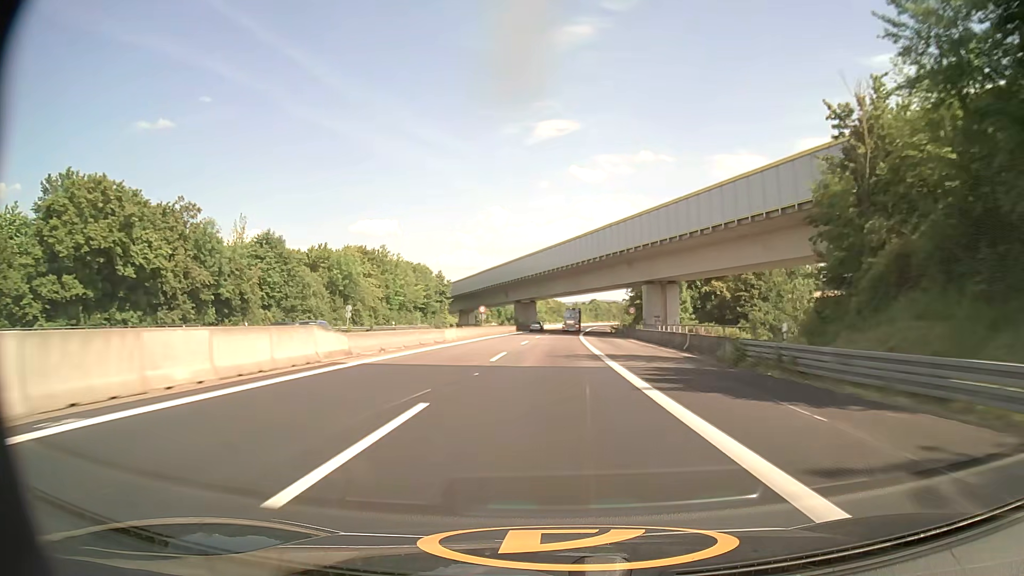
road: motorway_link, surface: asphalt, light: Day
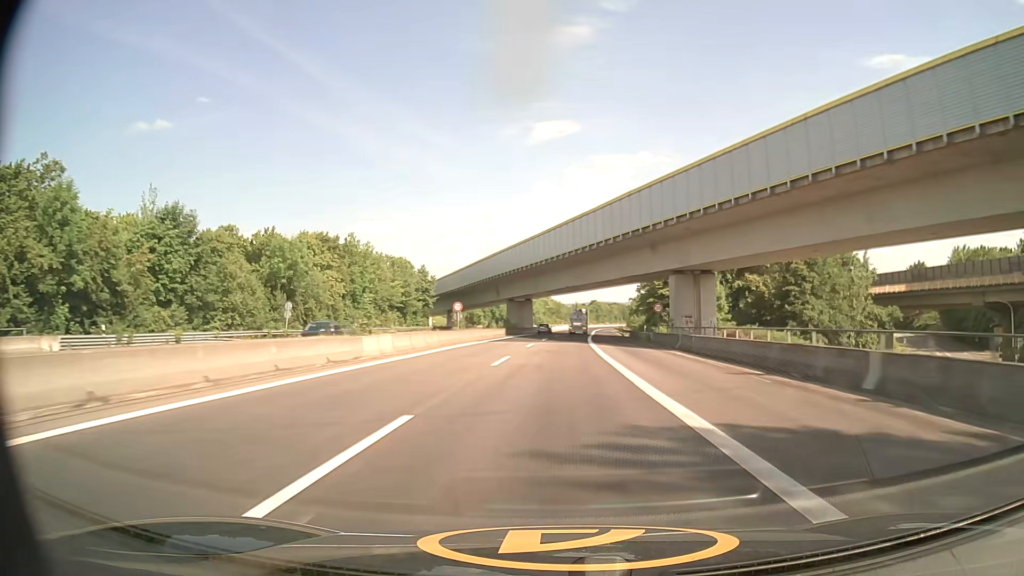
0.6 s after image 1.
(-0.1, +19.2) m; 0°
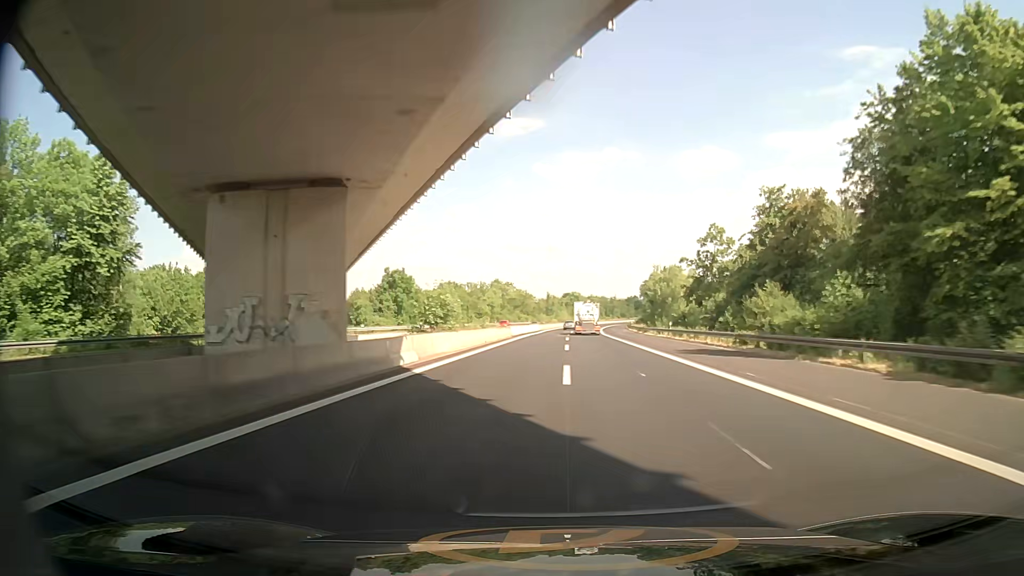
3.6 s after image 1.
(+1.6, +96.8) m; +3°
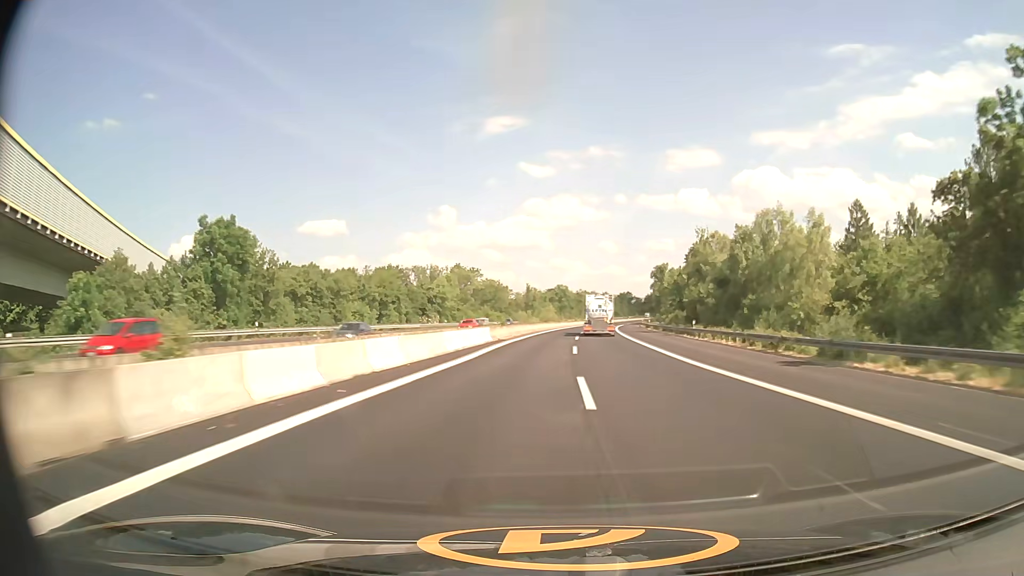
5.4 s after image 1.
(+0.9, +57.8) m; +2°
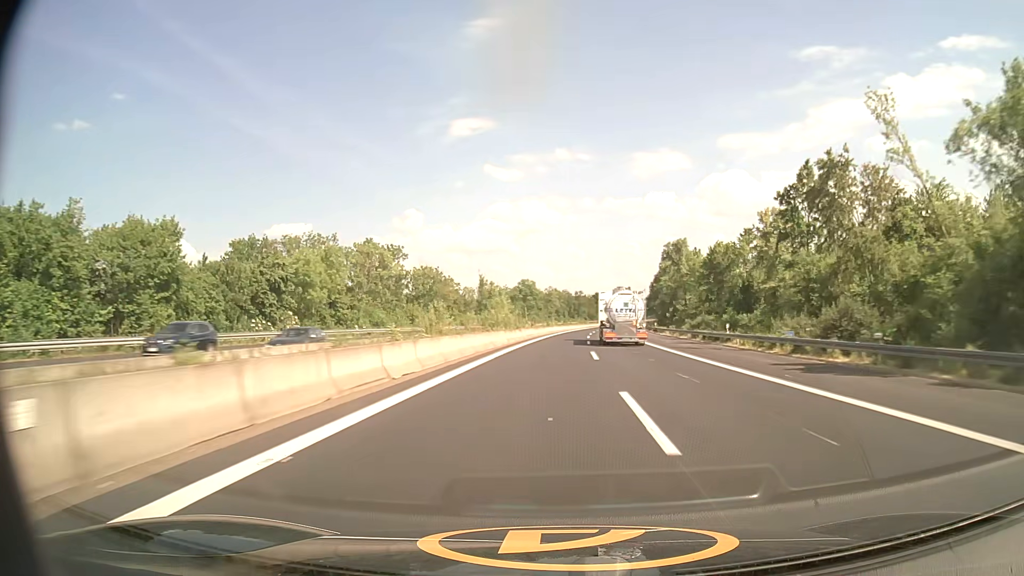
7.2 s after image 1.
(+1.1, +57.5) m; +3°
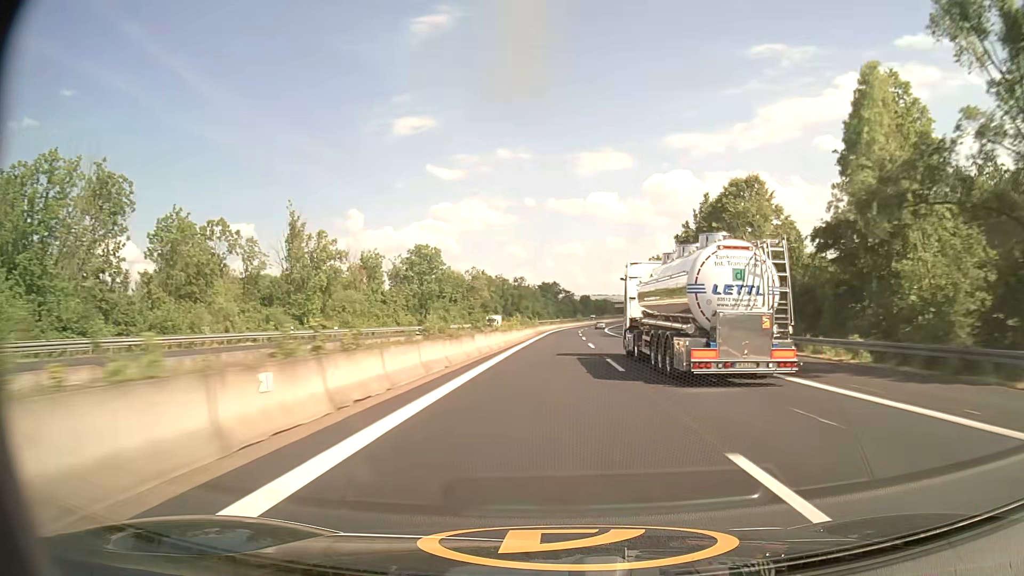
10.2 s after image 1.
(+4.0, +96.0) m; +5°
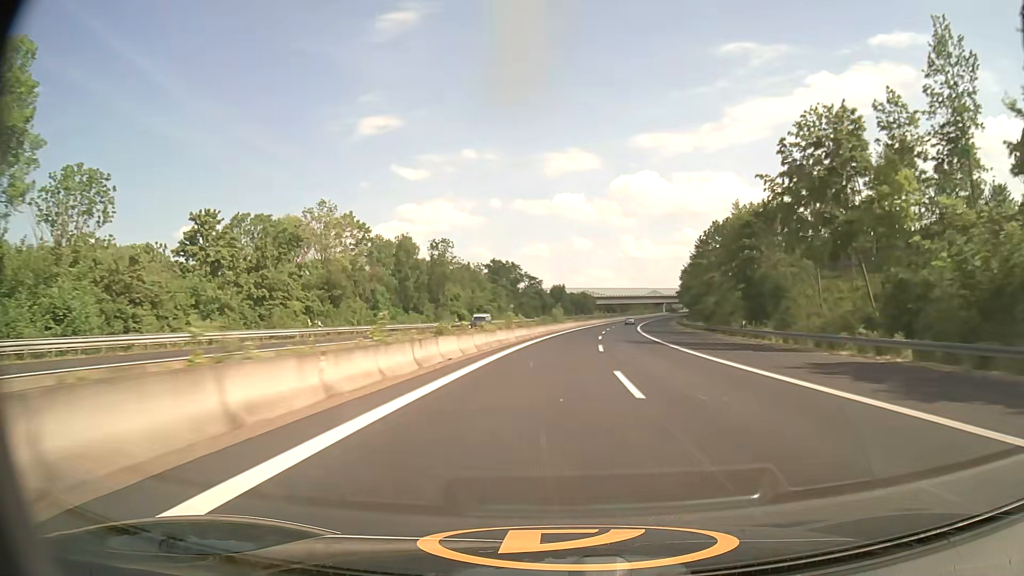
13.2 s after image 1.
(+2.7, +96.5) m; +3°
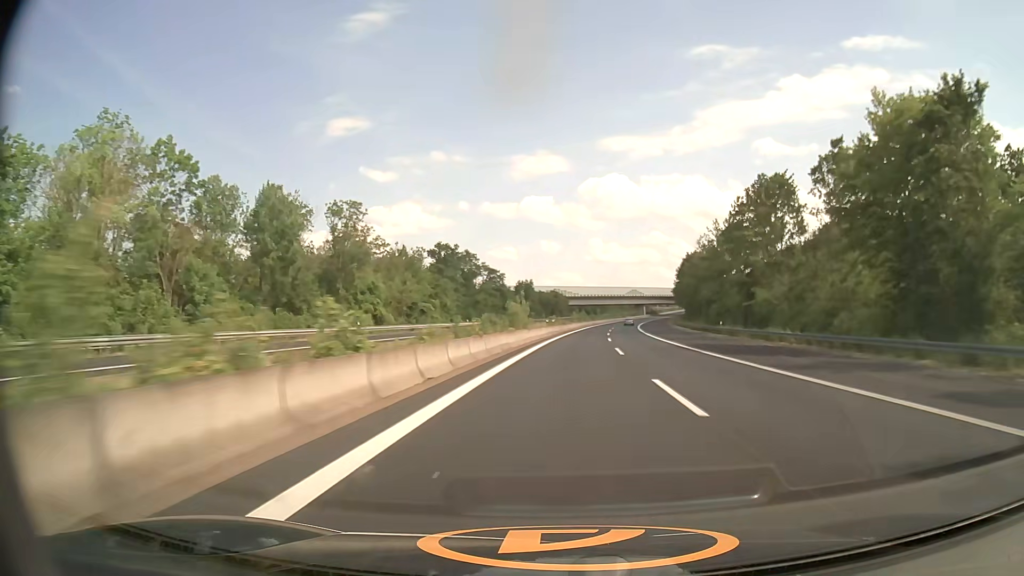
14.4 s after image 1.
(+0.8, +38.1) m; +3°
(0, +10) (0, +20) (+1, +30) (+1, +40) (+2, +50) (+3, +60) (+4, +70) (+5, +80) (+6, +90) (+8, +100) m
